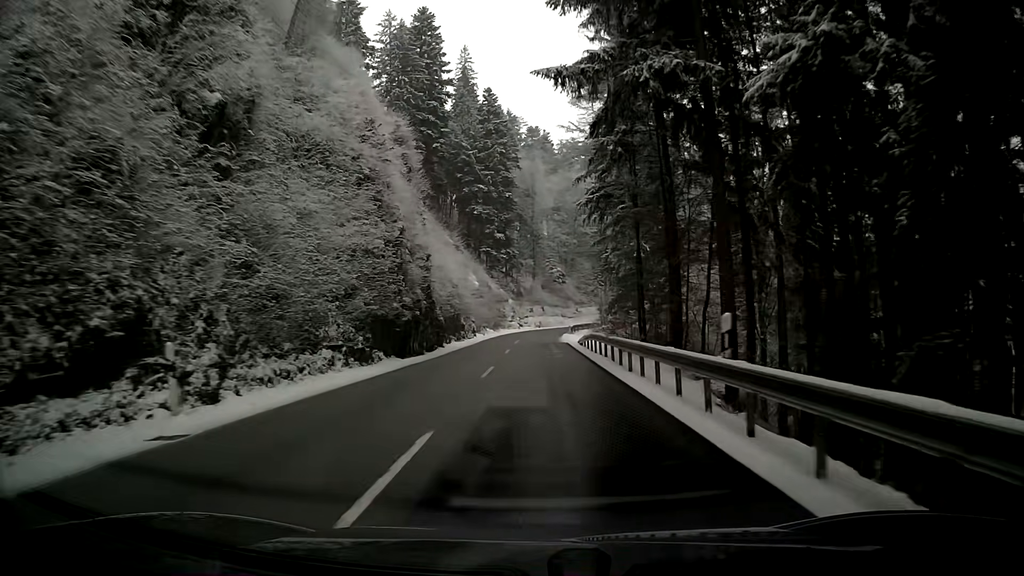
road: secondary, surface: asphalt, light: Day
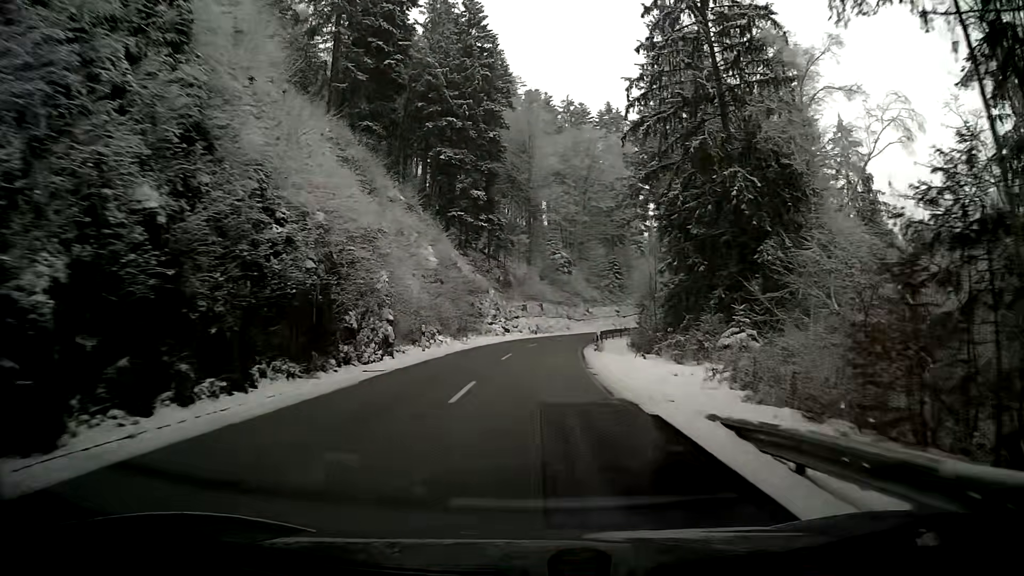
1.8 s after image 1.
(0.0, +30.0) m; -1°
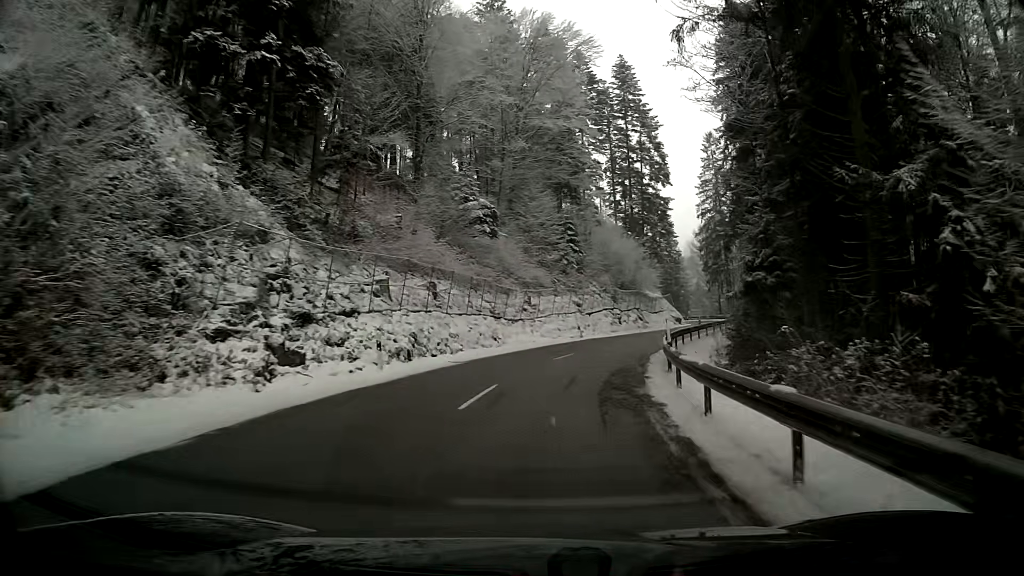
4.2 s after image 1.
(+2.5, +37.9) m; +10°
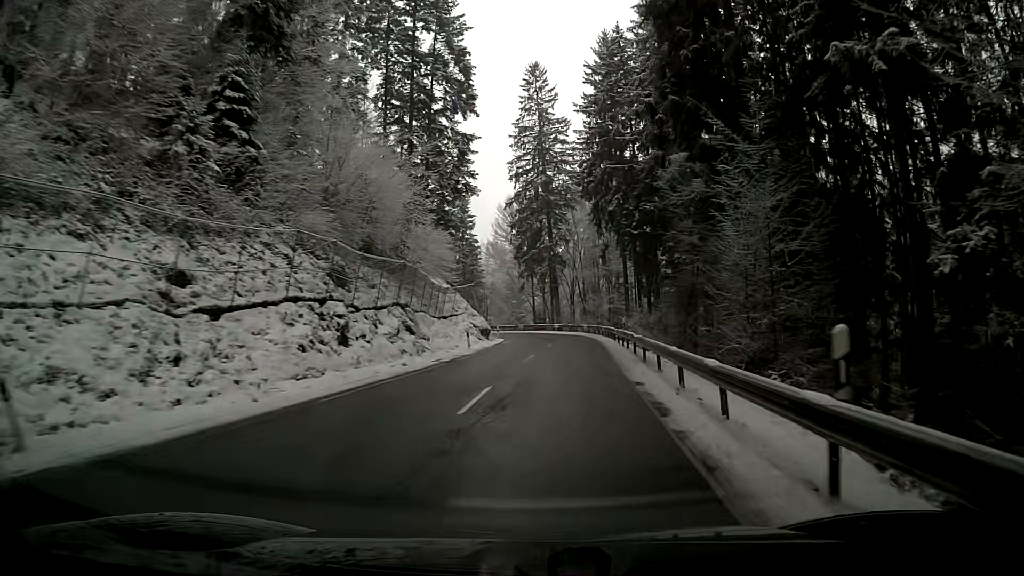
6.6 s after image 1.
(+5.6, +36.8) m; +17°
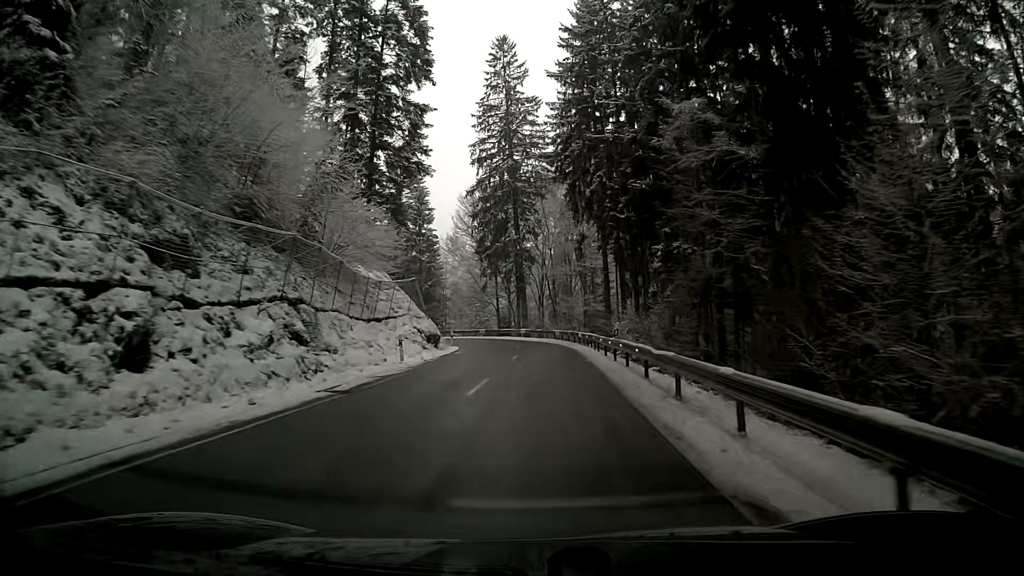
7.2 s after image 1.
(+0.3, +9.2) m; +3°
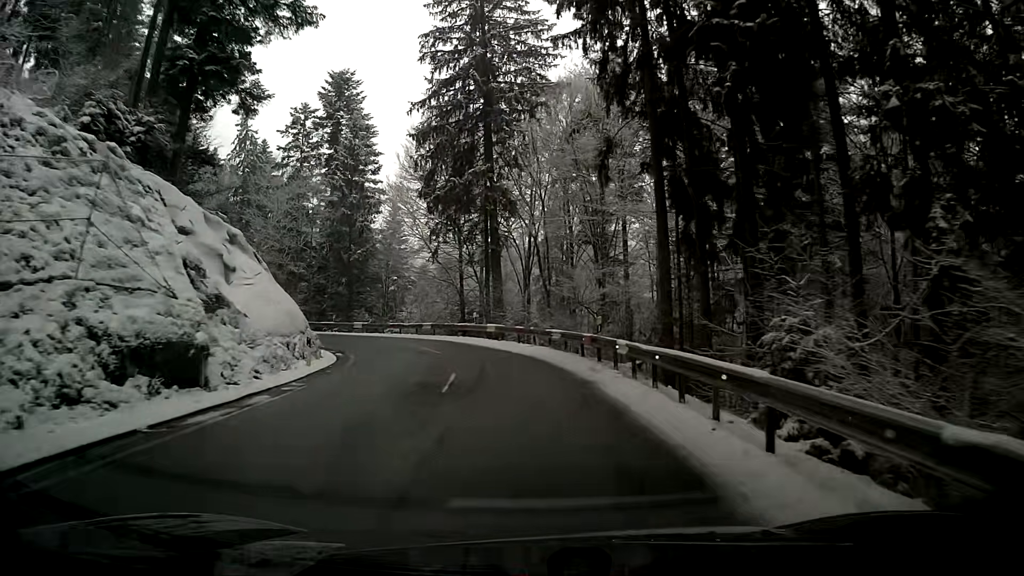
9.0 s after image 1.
(+0.2, +25.2) m; 0°
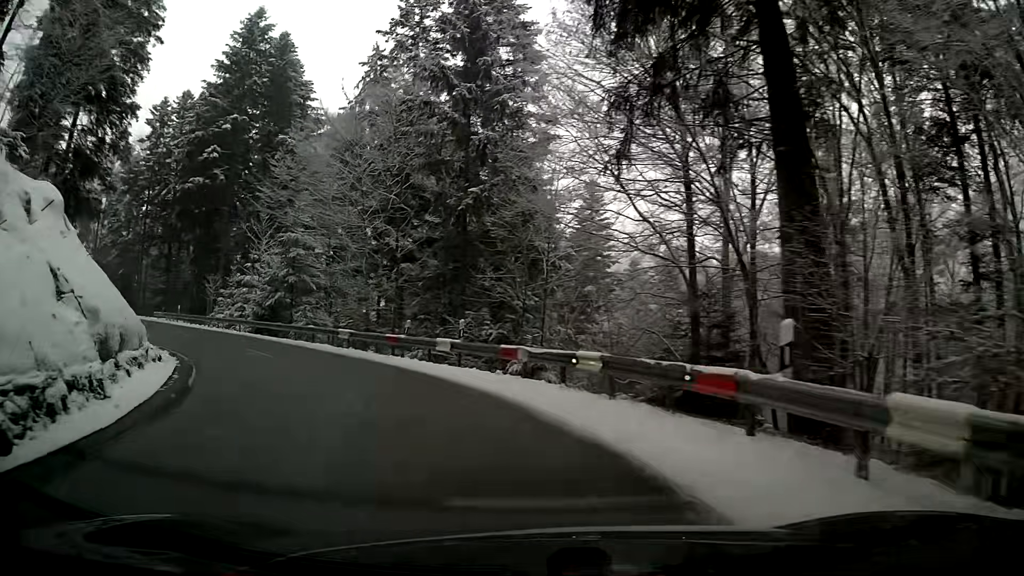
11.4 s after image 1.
(-2.9, +26.4) m; -21°
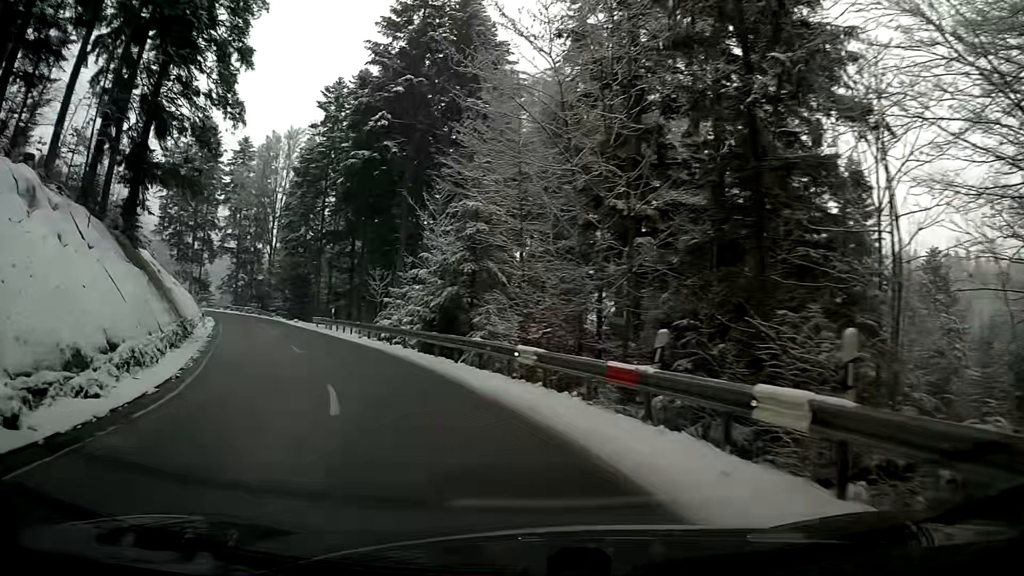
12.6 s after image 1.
(-2.1, +12.9) m; -20°
